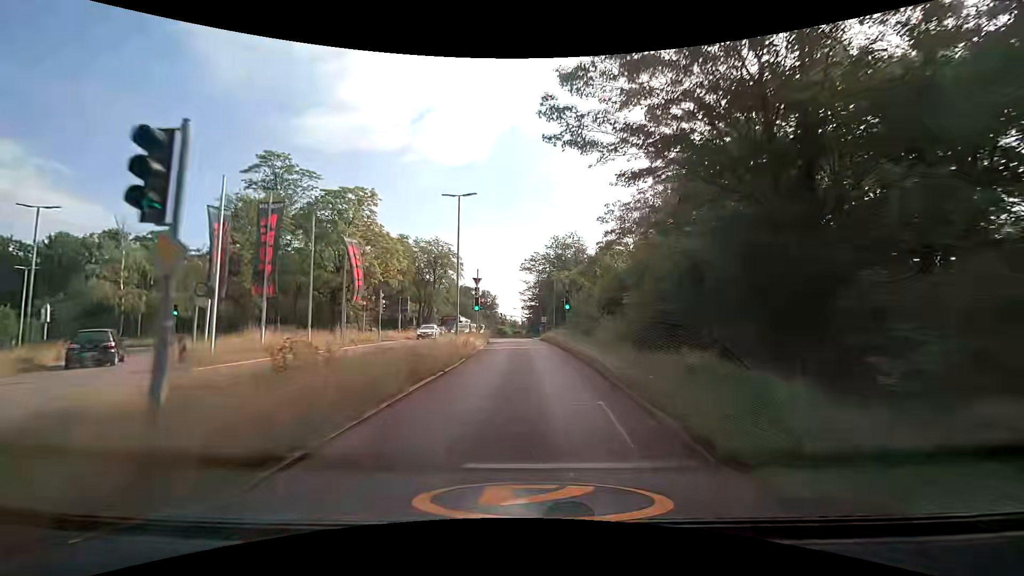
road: secondary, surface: asphalt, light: Day
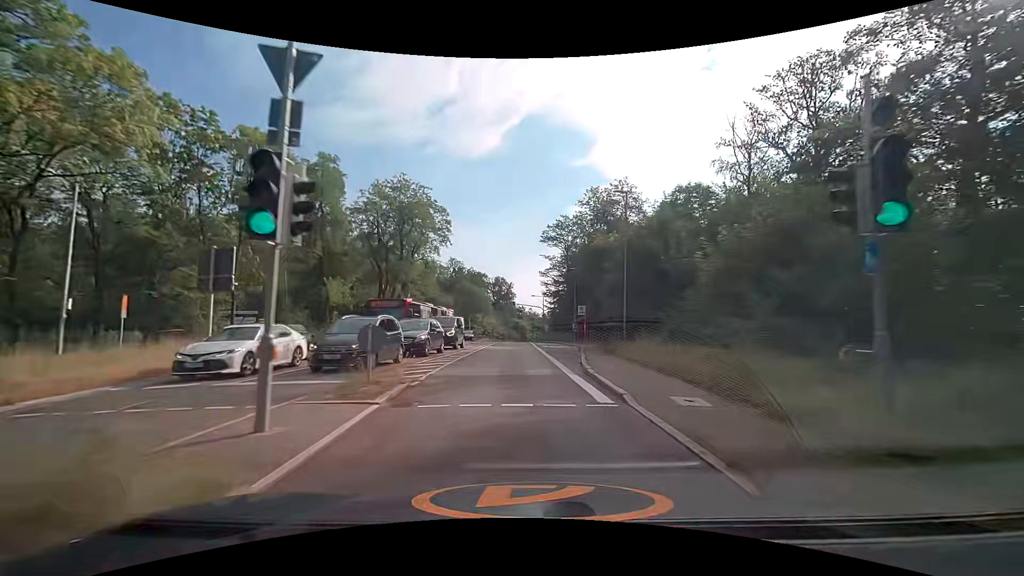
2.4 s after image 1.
(-0.5, +34.6) m; -1°
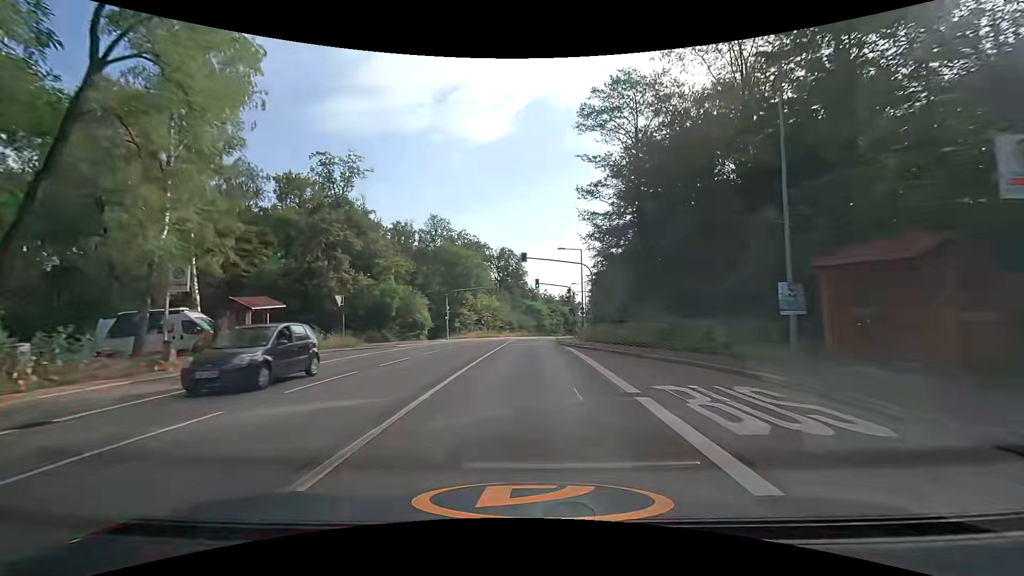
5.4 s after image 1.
(-1.7, +43.8) m; -2°
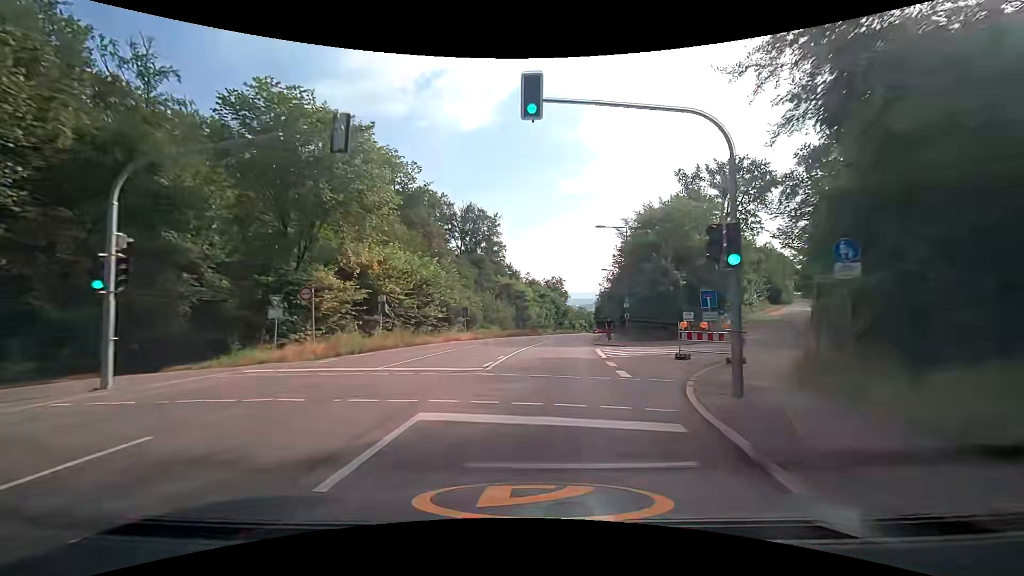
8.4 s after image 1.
(+0.3, +43.8) m; +2°
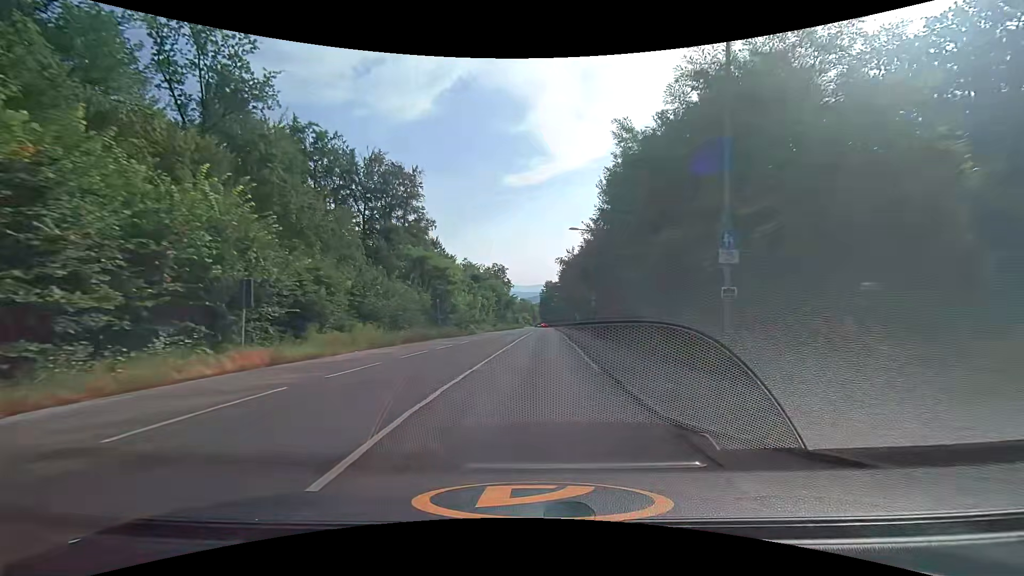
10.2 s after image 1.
(+1.7, +25.8) m; +8°
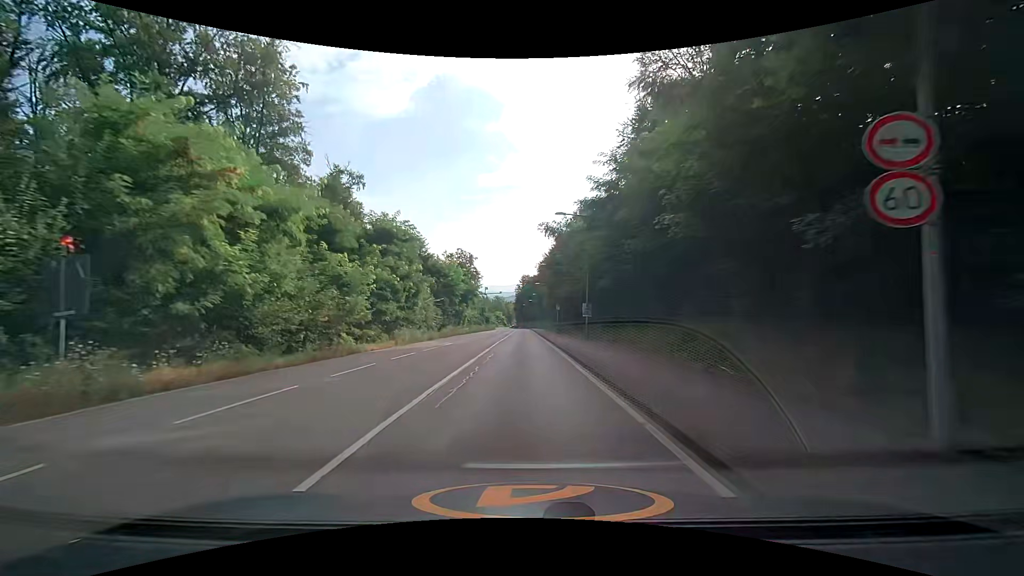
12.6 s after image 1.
(+0.7, +34.3) m; +2°
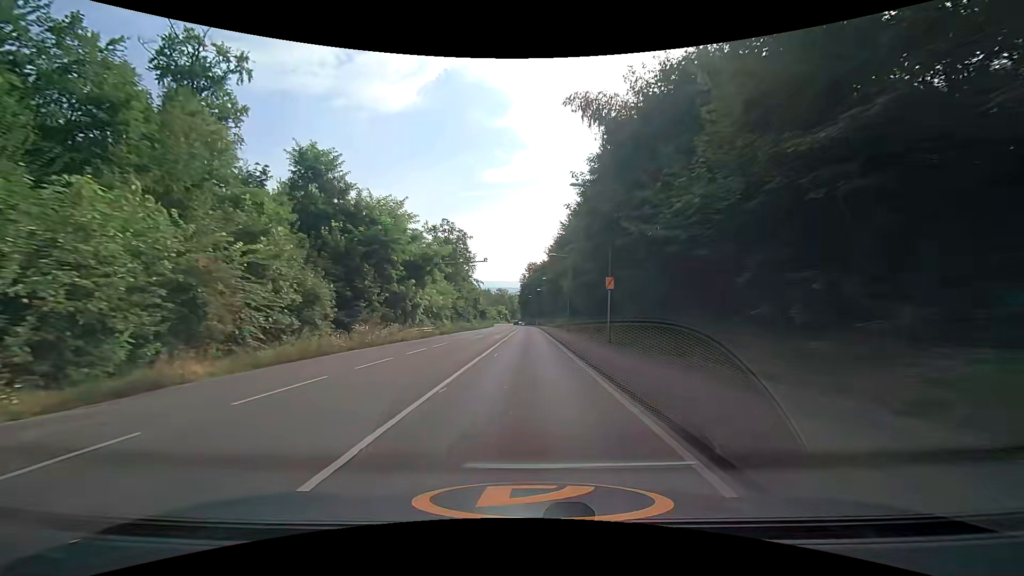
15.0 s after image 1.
(-0.1, +34.7) m; 0°
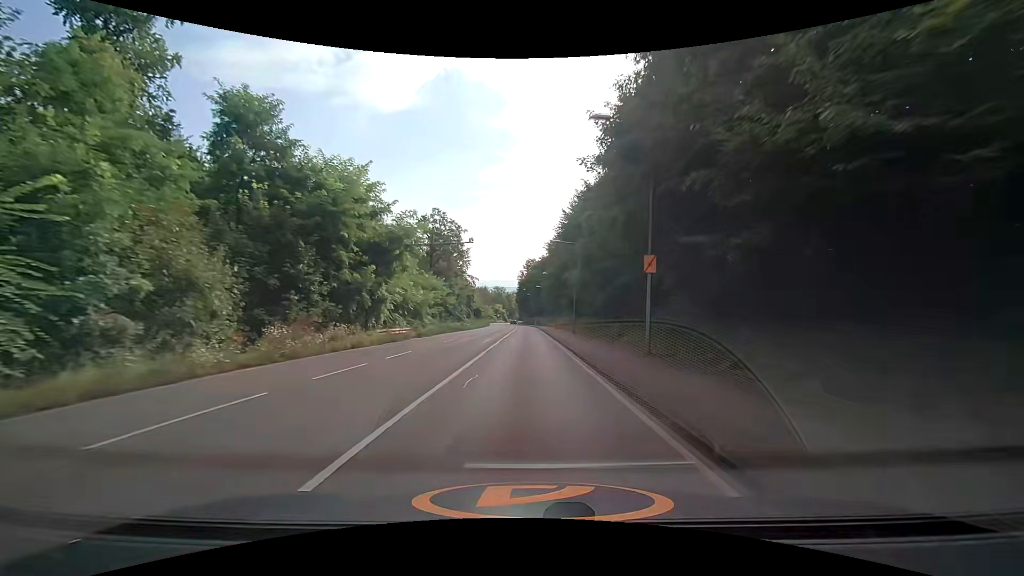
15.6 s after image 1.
(0.0, +8.8) m; 0°
